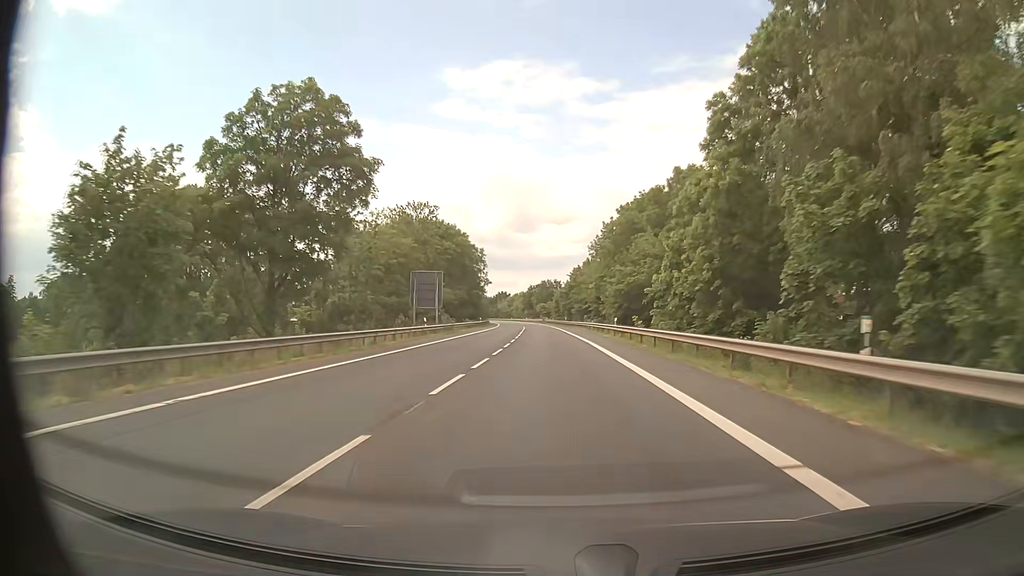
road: primary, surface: asphalt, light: Day
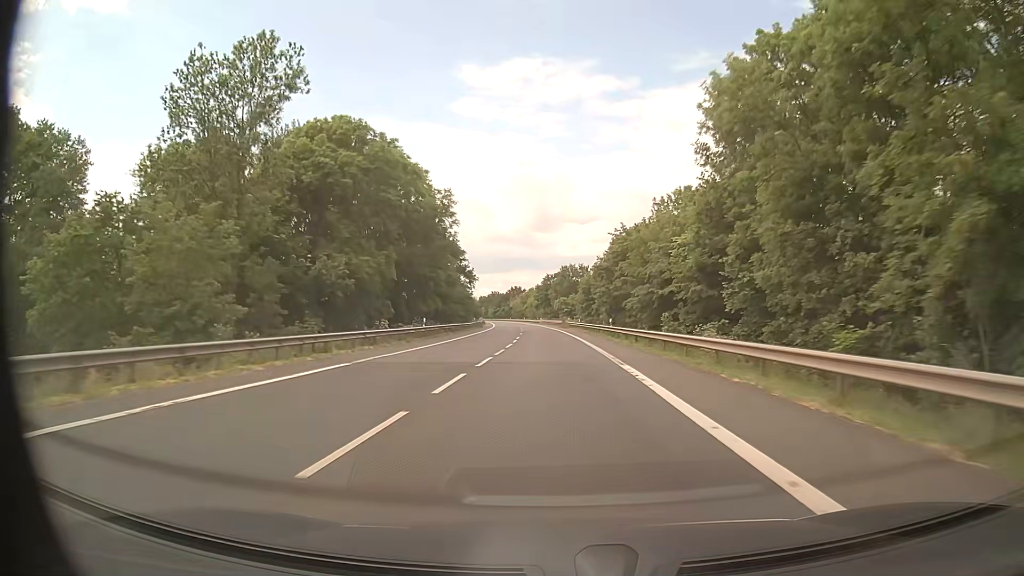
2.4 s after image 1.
(-0.6, +54.9) m; -1°
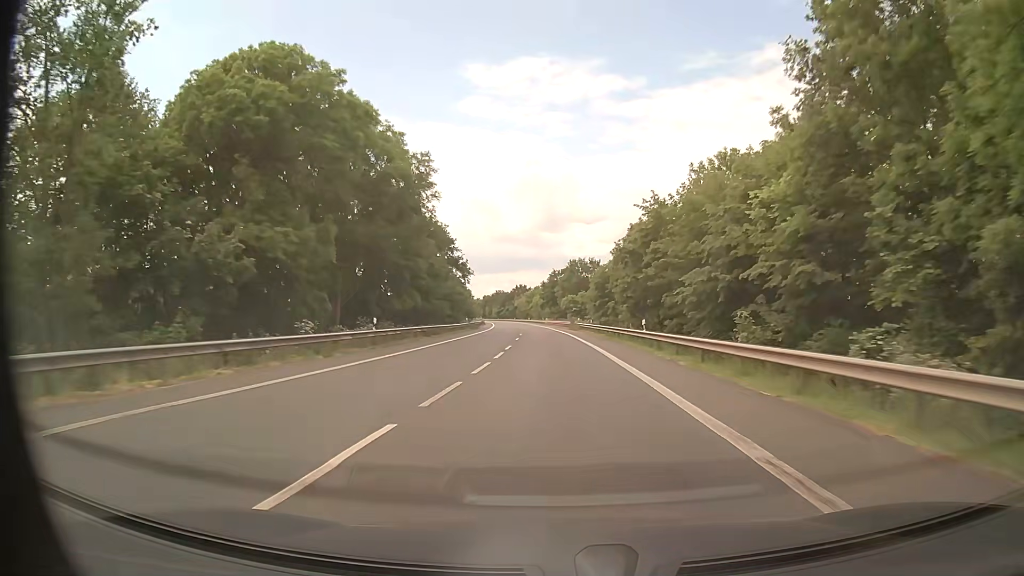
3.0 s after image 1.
(-0.1, +14.4) m; -1°
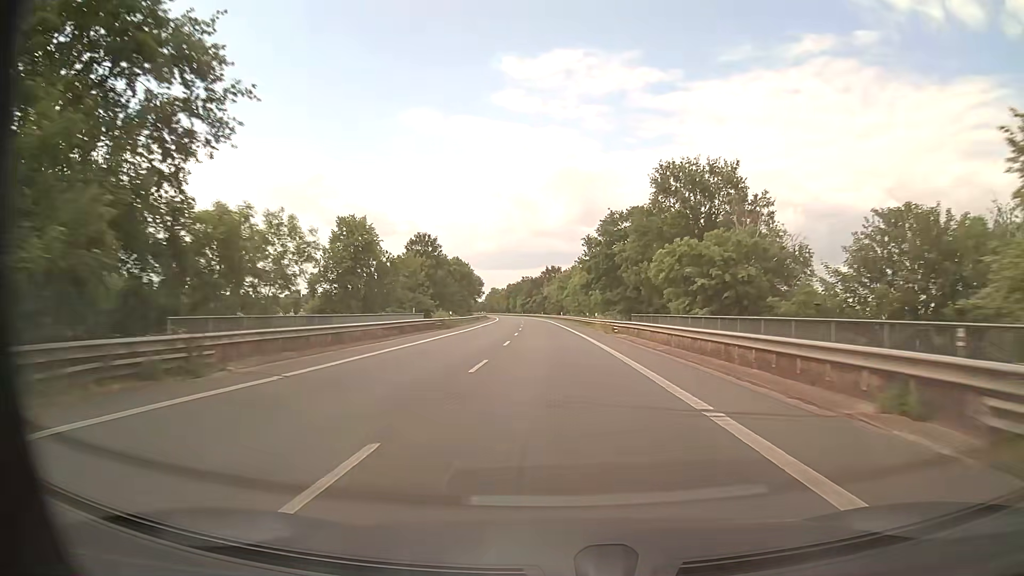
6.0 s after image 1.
(-2.2, +75.0) m; -3°
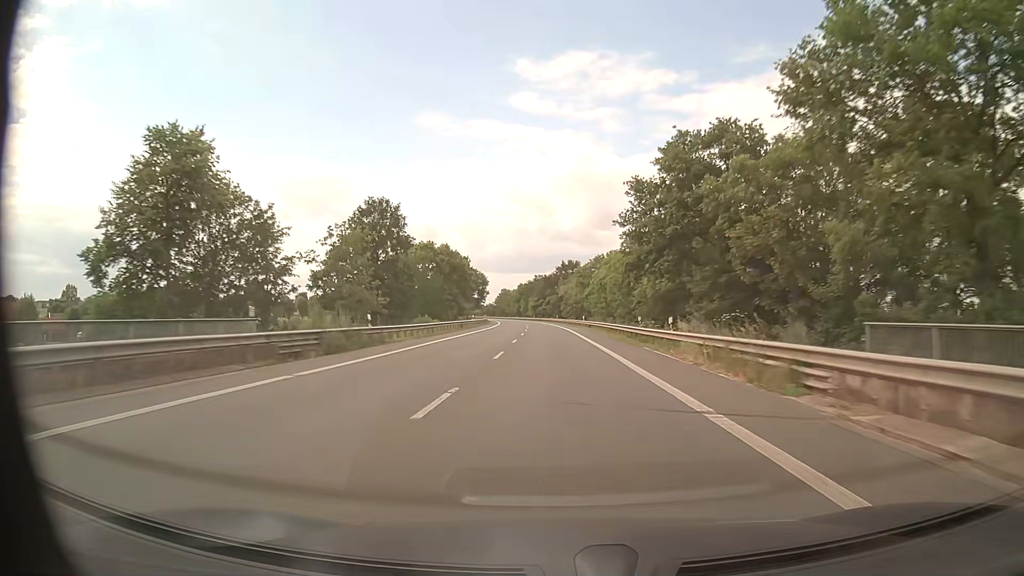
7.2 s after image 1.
(-0.5, +30.8) m; -2°
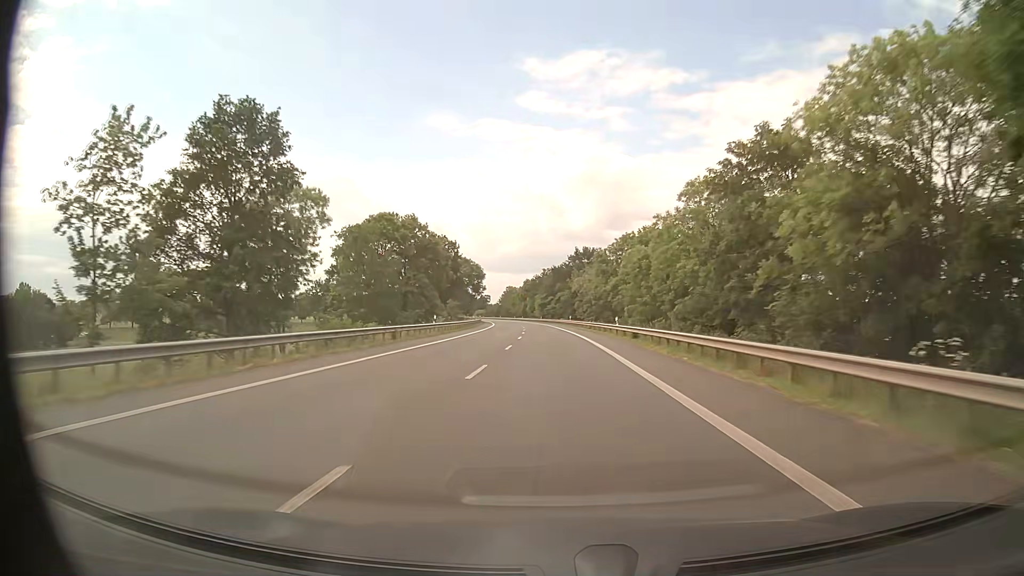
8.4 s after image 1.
(-0.2, +31.0) m; -1°
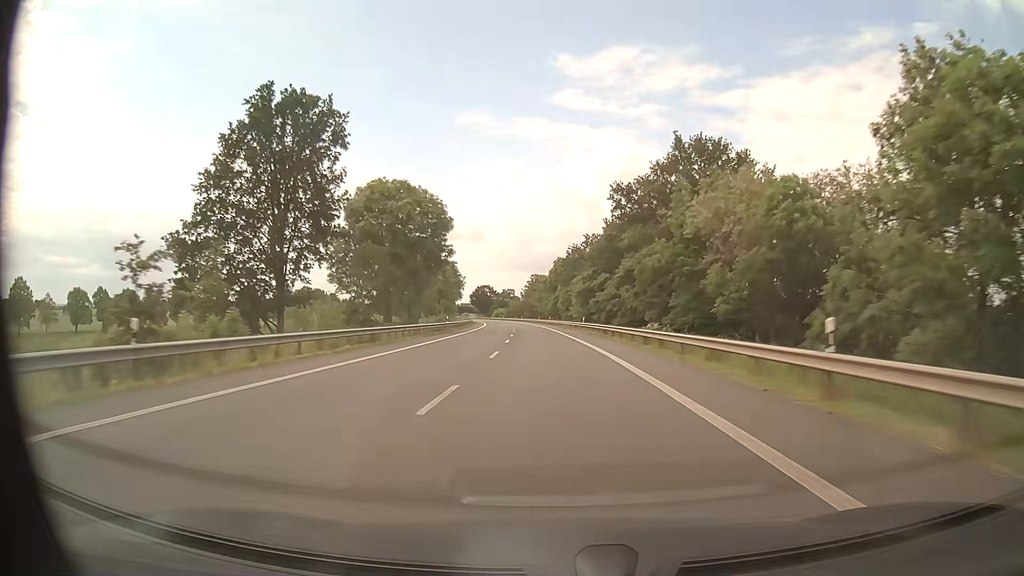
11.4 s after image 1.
(-1.9, +78.2) m; -3°
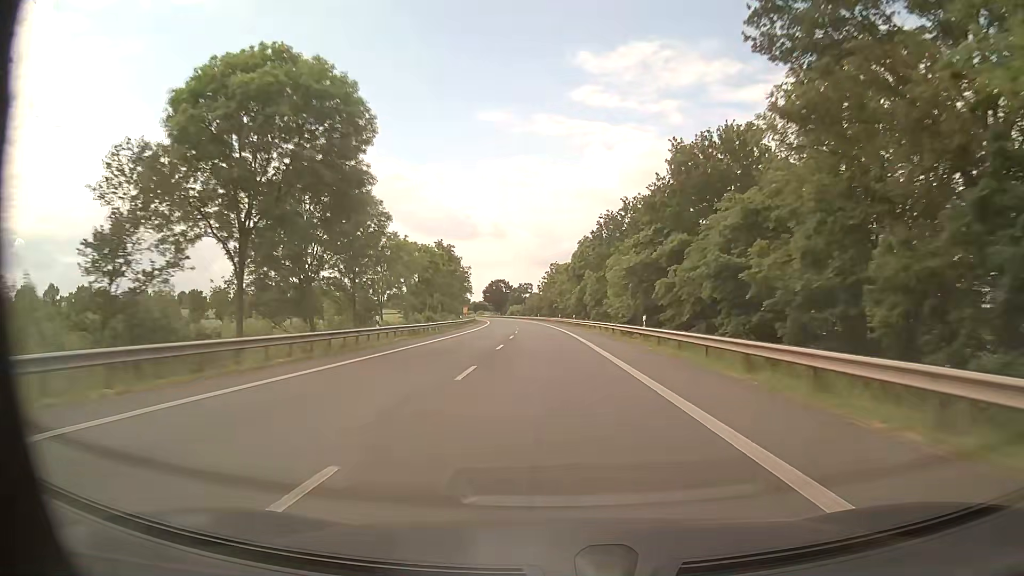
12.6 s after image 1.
(-0.5, +31.5) m; -2°
(0, +10) (0, +20) (0, +30) (-1, +40) (-1, +50) (-2, +60) (-2, +70) (-3, +80) (-4, +90) (-4, +100) m
